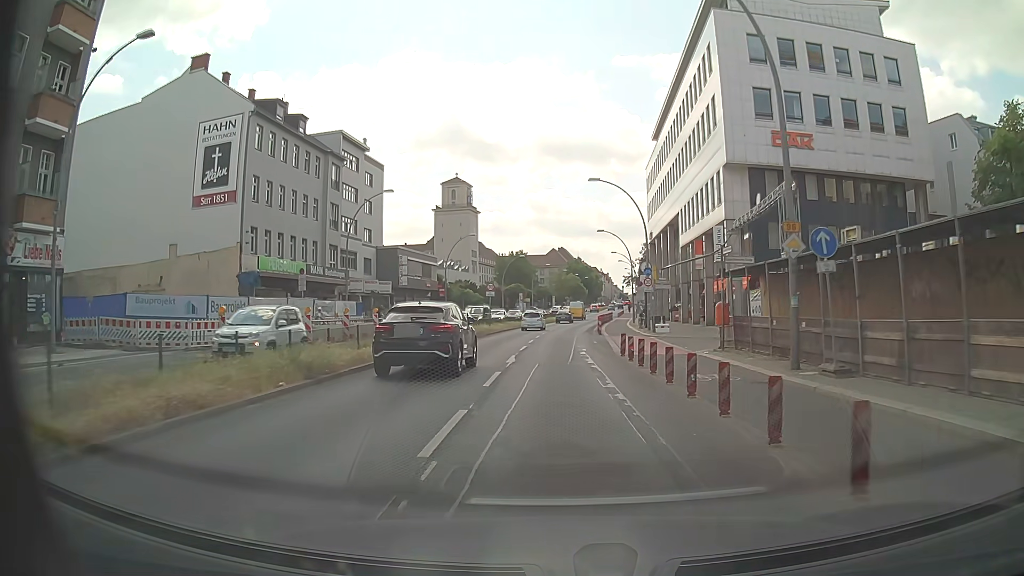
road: primary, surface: asphalt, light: Day
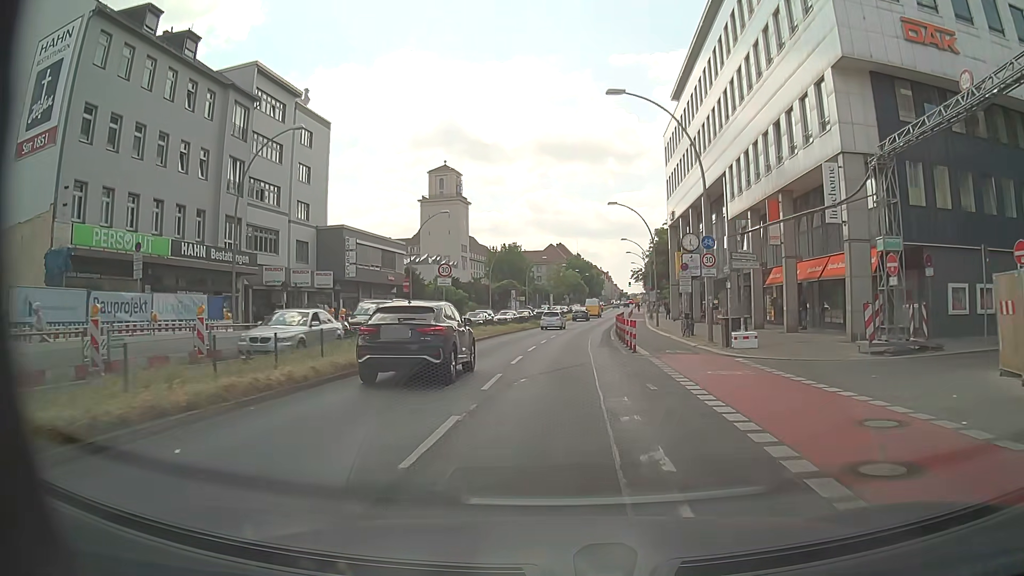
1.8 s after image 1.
(0.0, +18.4) m; 0°
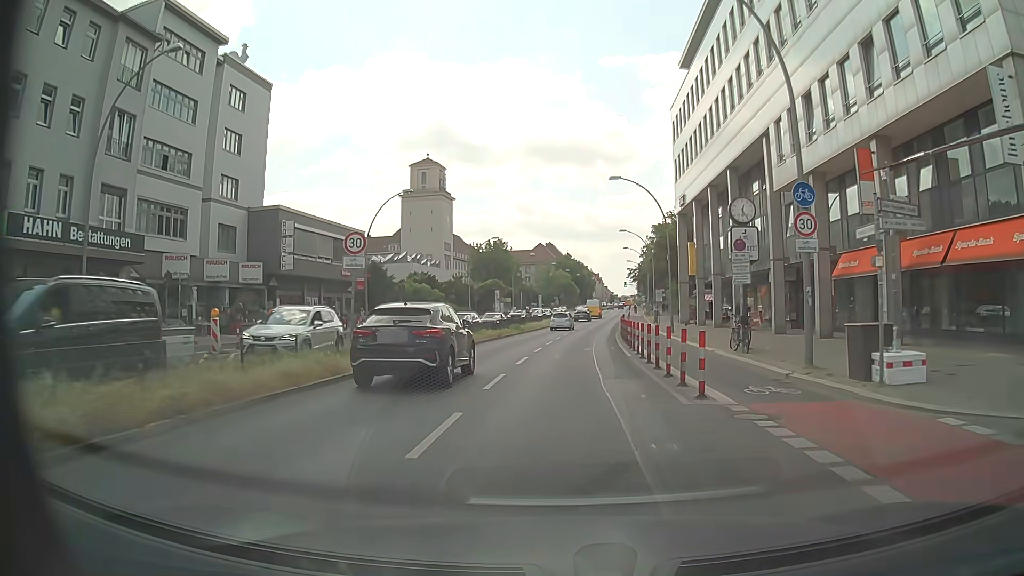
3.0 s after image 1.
(+0.1, +11.6) m; +1°
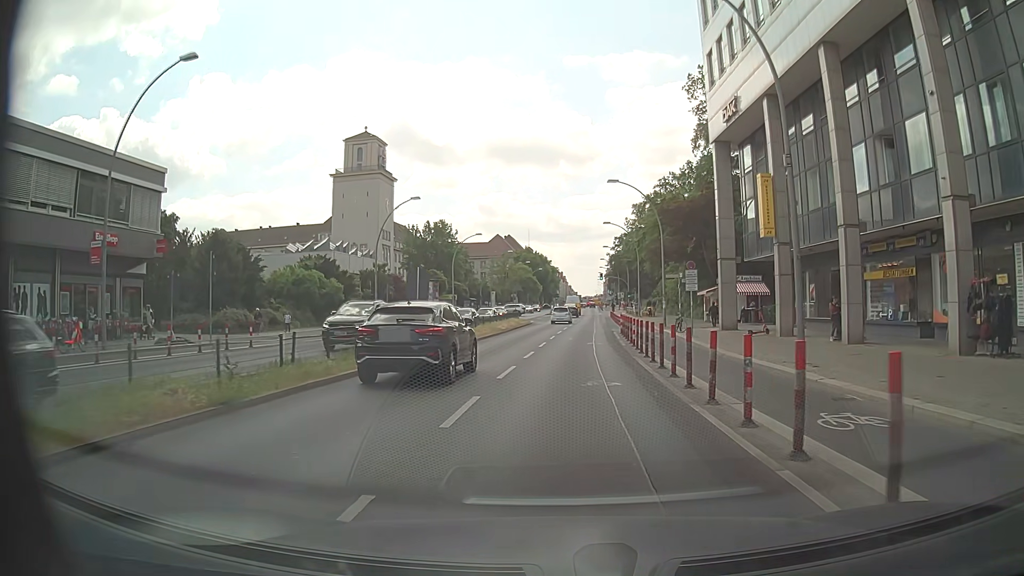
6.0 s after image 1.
(+0.7, +28.4) m; +3°
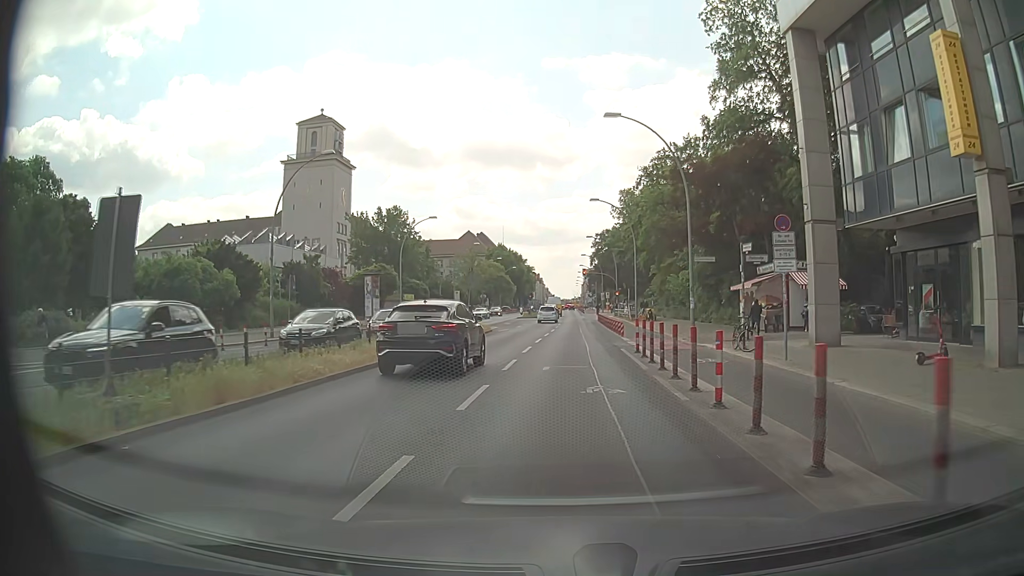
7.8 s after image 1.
(+0.3, +16.6) m; +2°
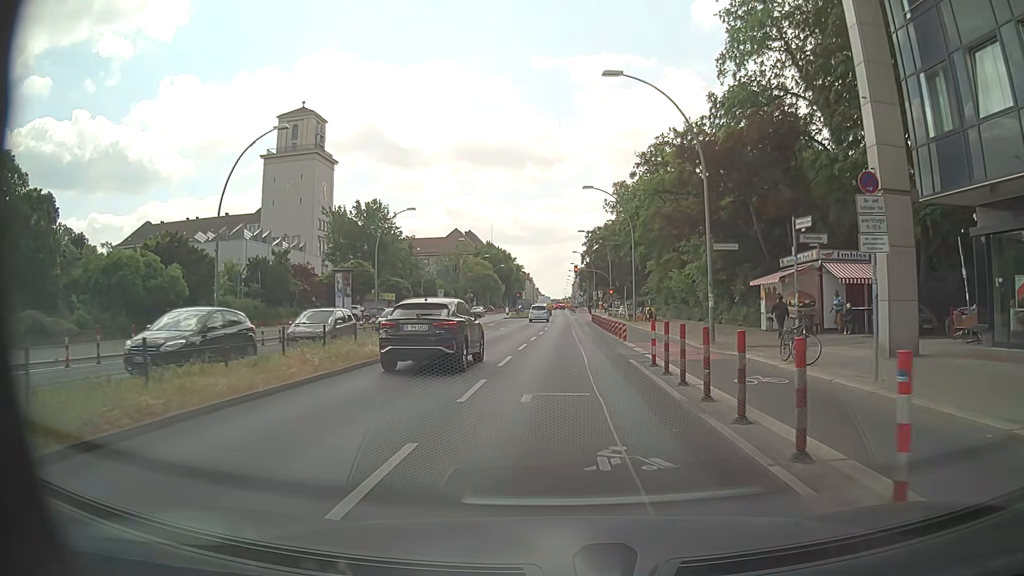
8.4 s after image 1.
(0.0, +5.6) m; +1°
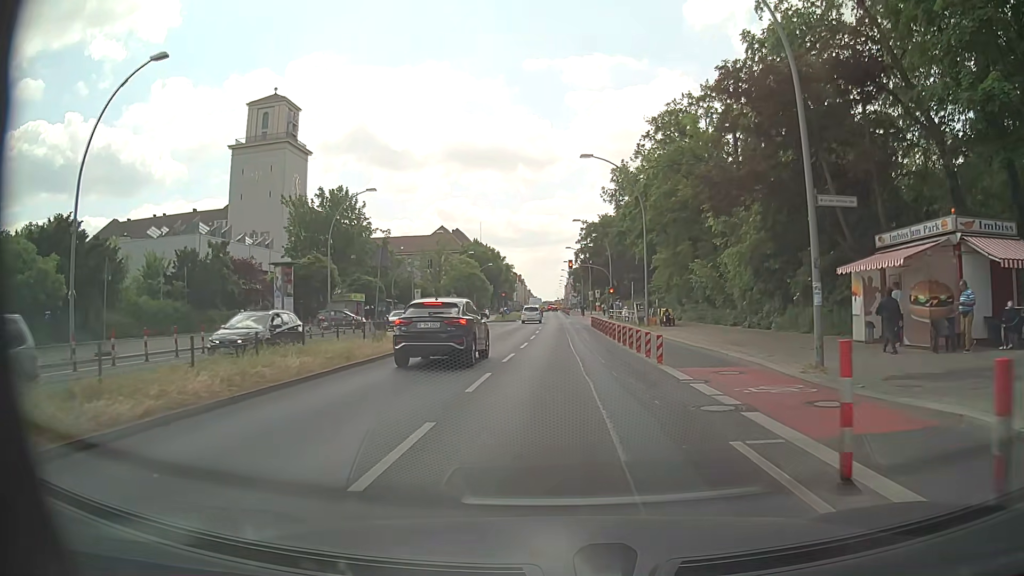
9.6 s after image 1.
(-0.1, +10.9) m; +1°
